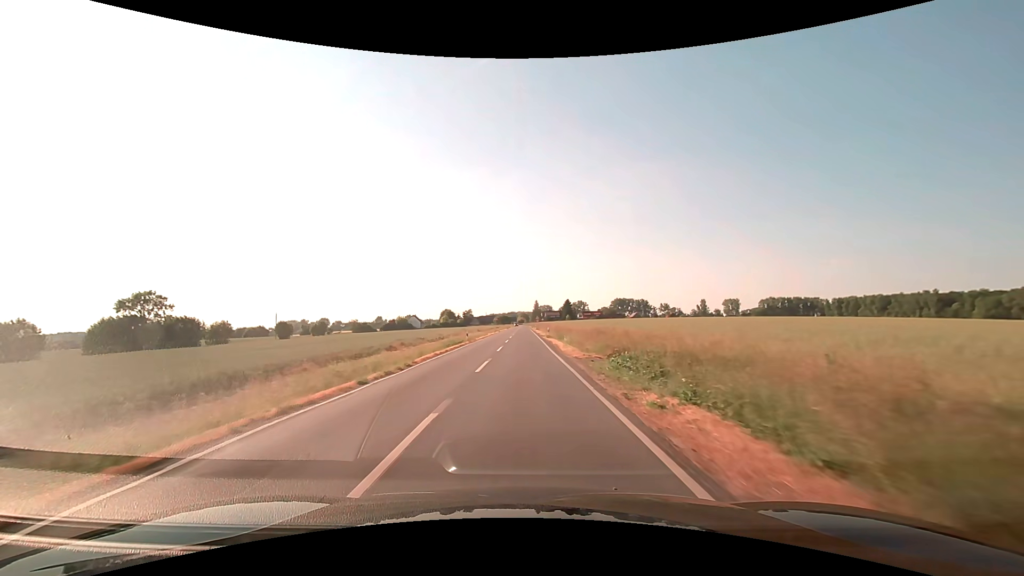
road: secondary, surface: asphalt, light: Day
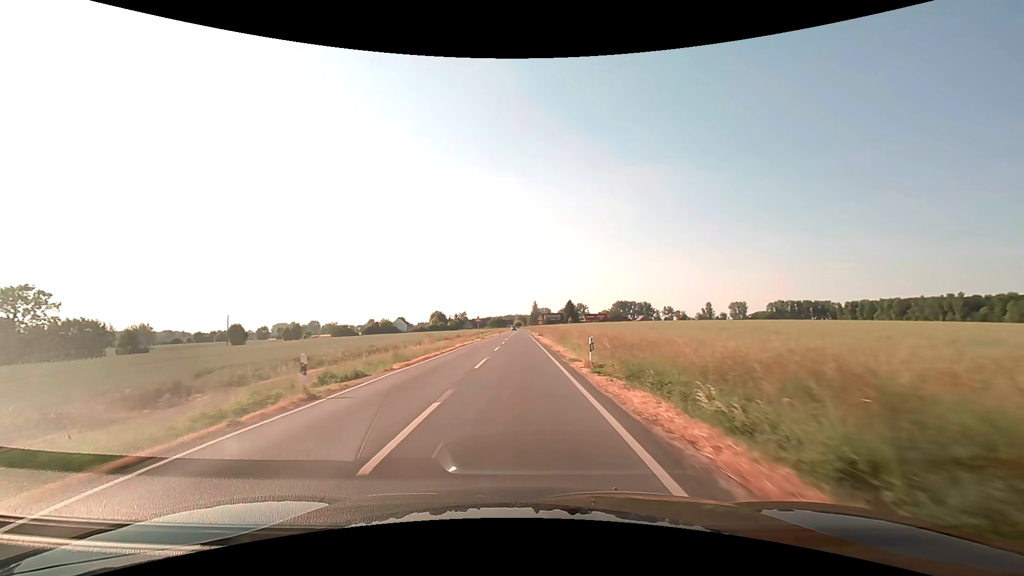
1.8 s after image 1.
(+0.1, +32.2) m; 0°
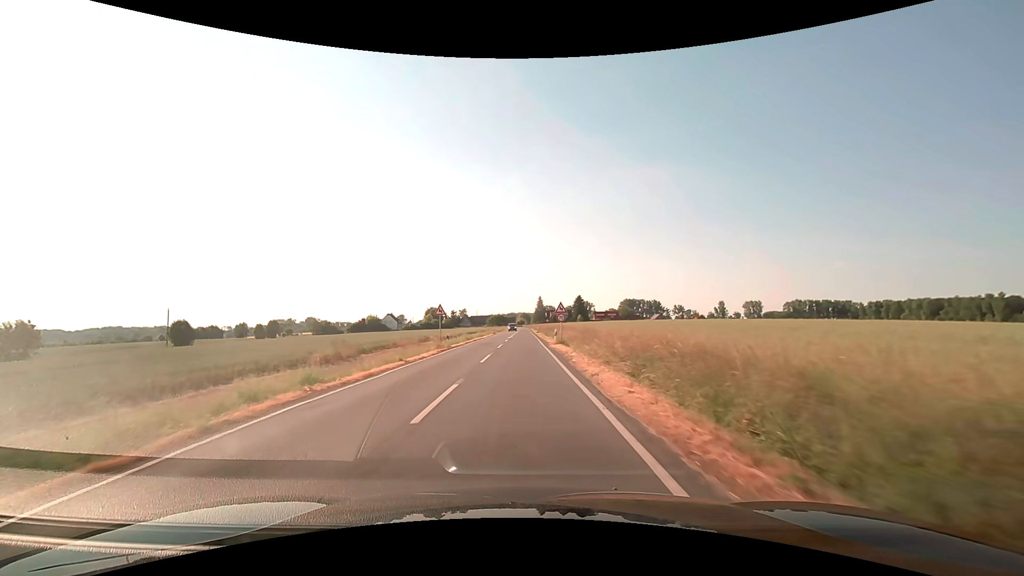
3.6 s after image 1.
(-0.1, +32.2) m; 0°
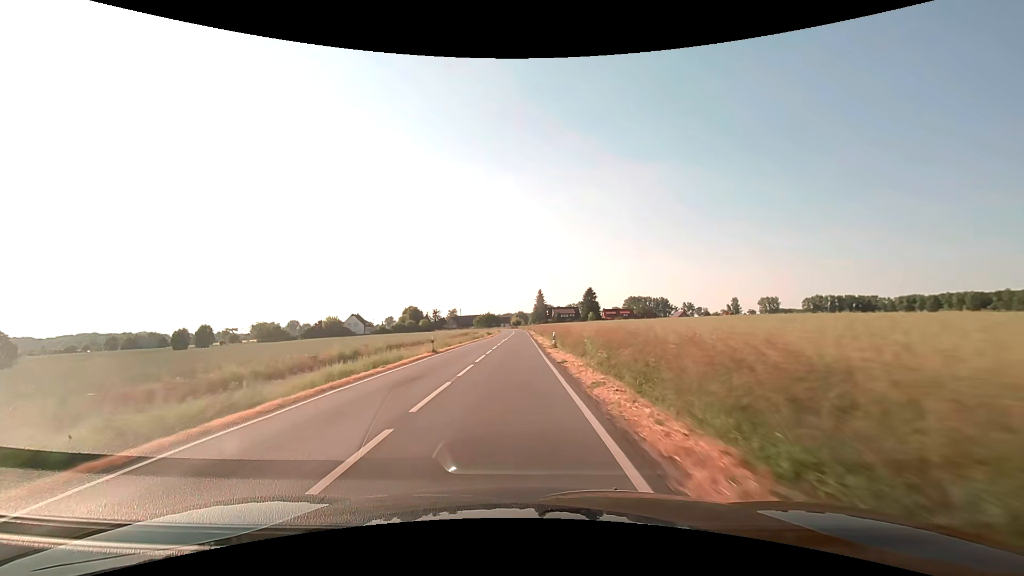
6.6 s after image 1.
(+0.3, +53.7) m; 0°
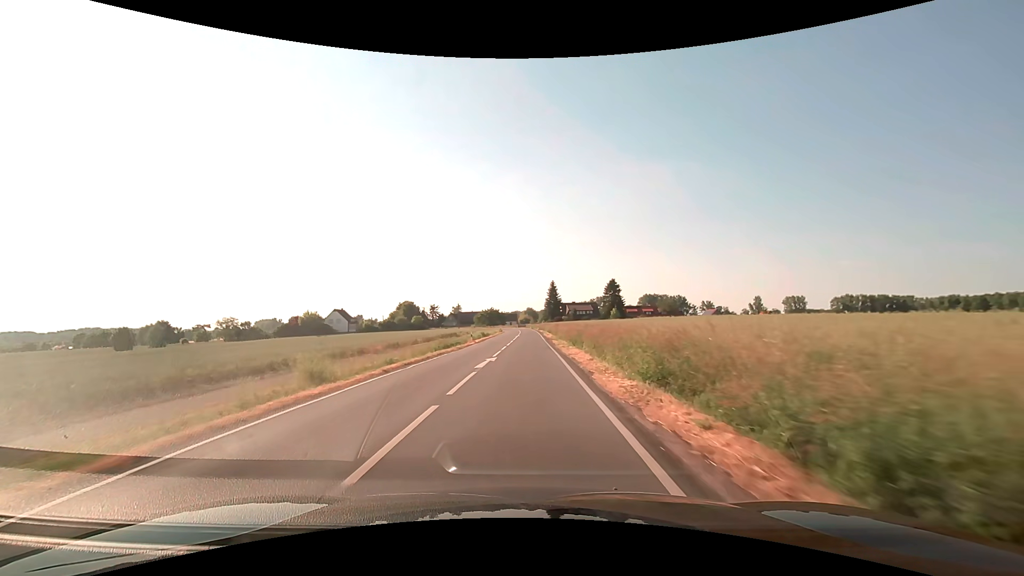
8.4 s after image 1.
(-0.3, +32.3) m; -1°
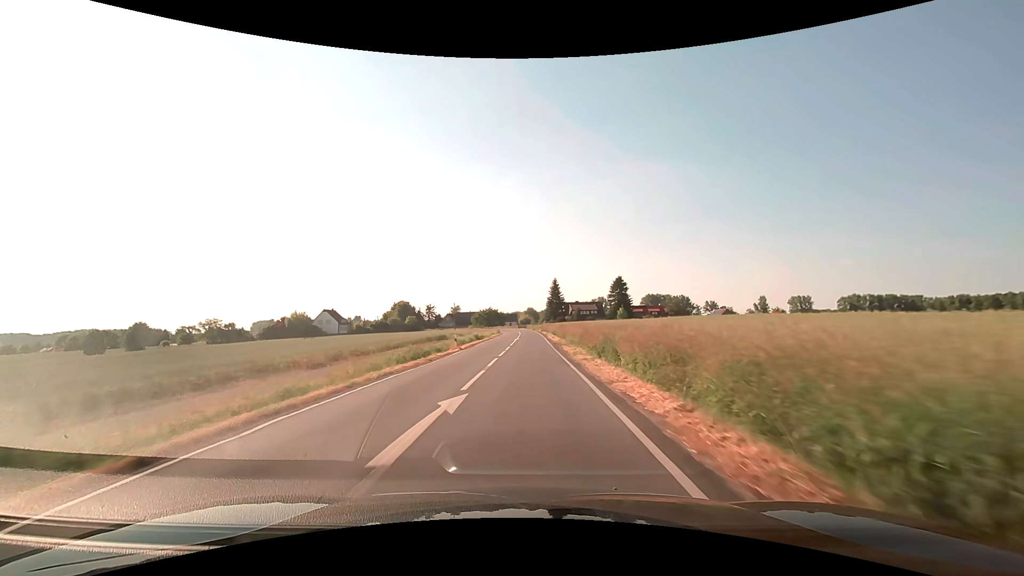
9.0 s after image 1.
(0.0, +10.8) m; 0°
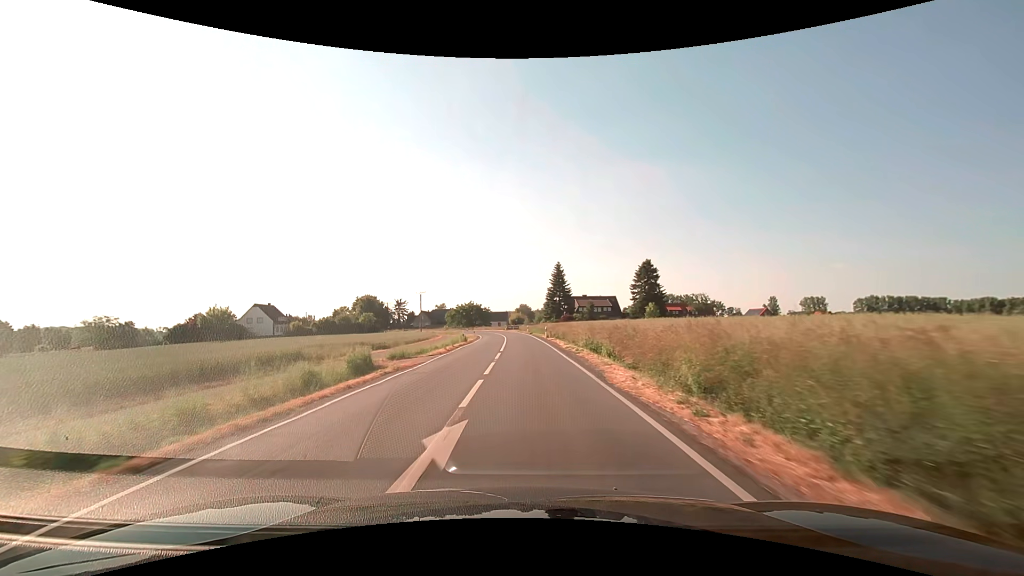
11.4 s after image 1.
(+0.1, +43.1) m; +1°
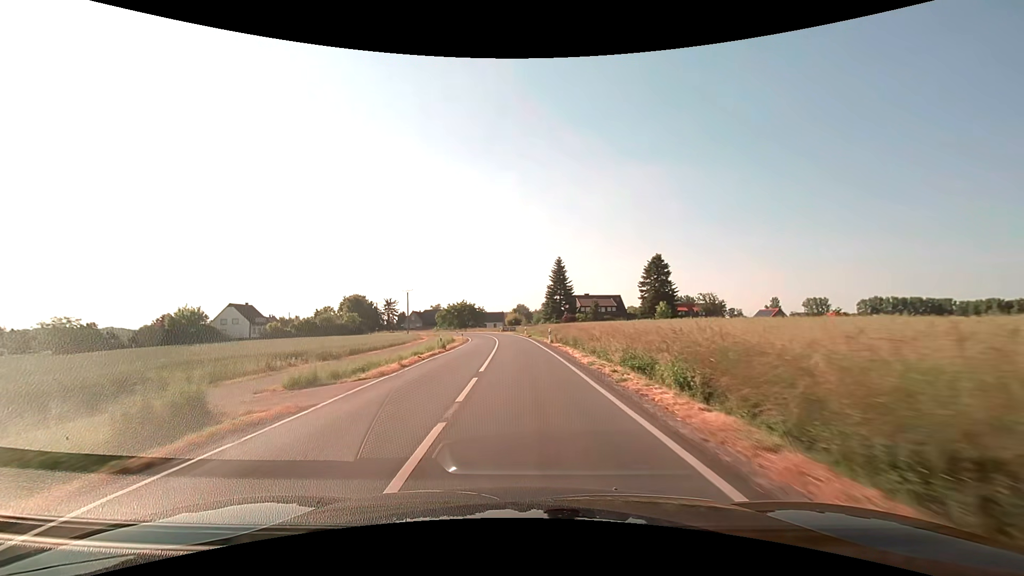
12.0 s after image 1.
(0.0, +10.8) m; 0°
(0, +10) (0, +20) (0, +30) (-1, +40) (-1, +50) (-2, +60) (-3, +70) (-5, +80) (-7, +89) (-11, +99) m
